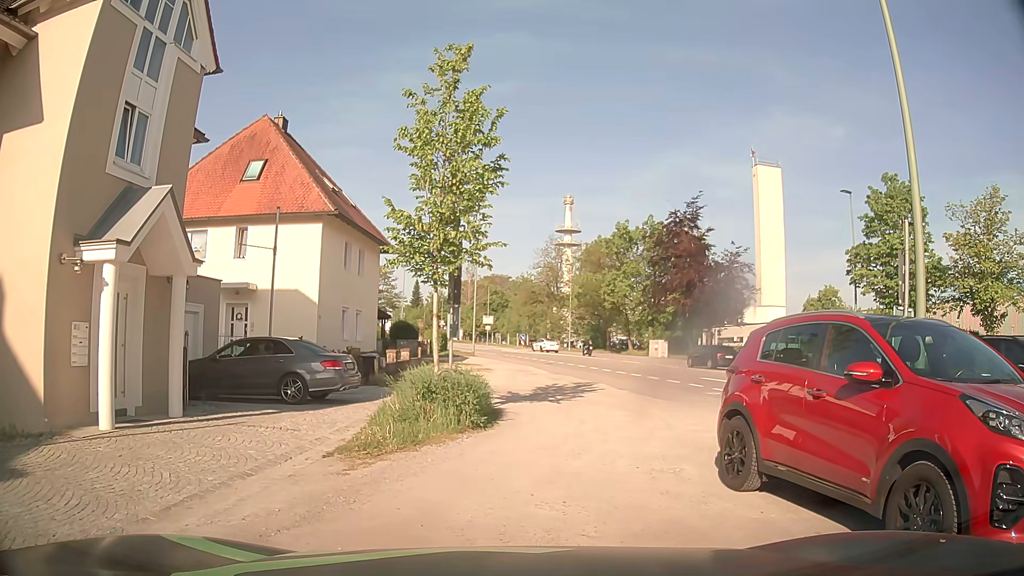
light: Day
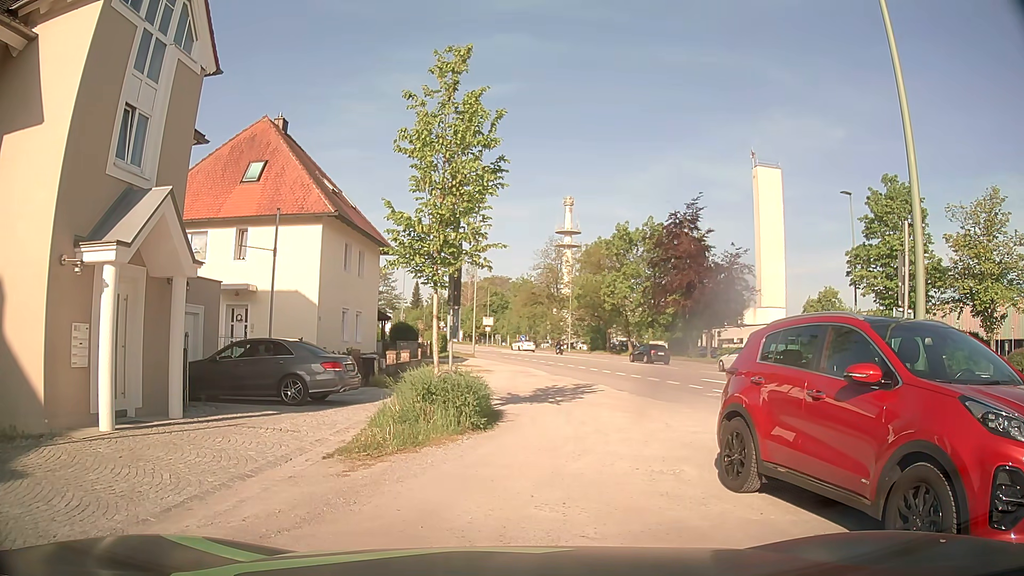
(0.0, +0.1) m; 0°
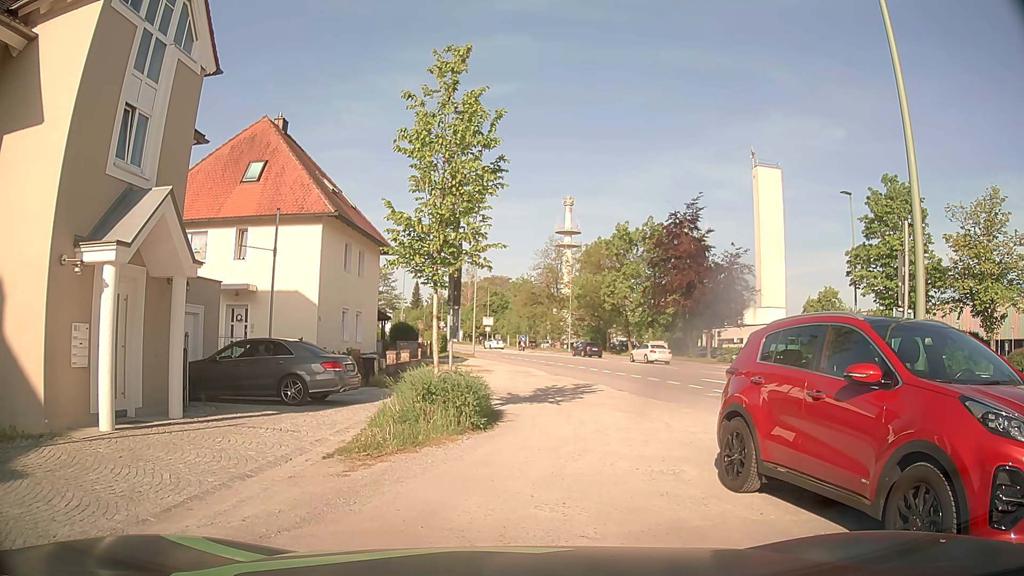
(0.0, 0.0) m; 0°
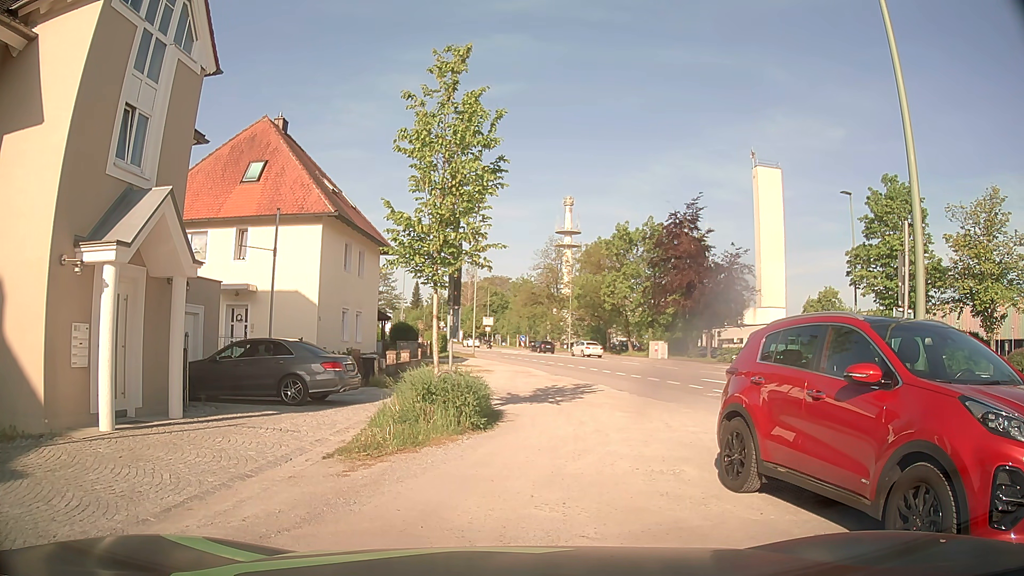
(0.0, 0.0) m; 0°
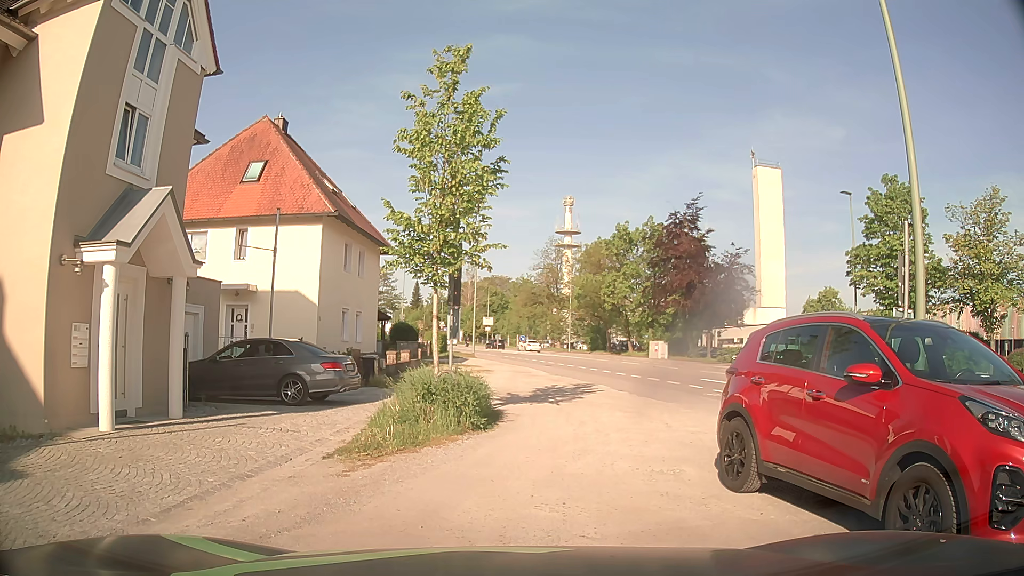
(0.0, 0.0) m; 0°
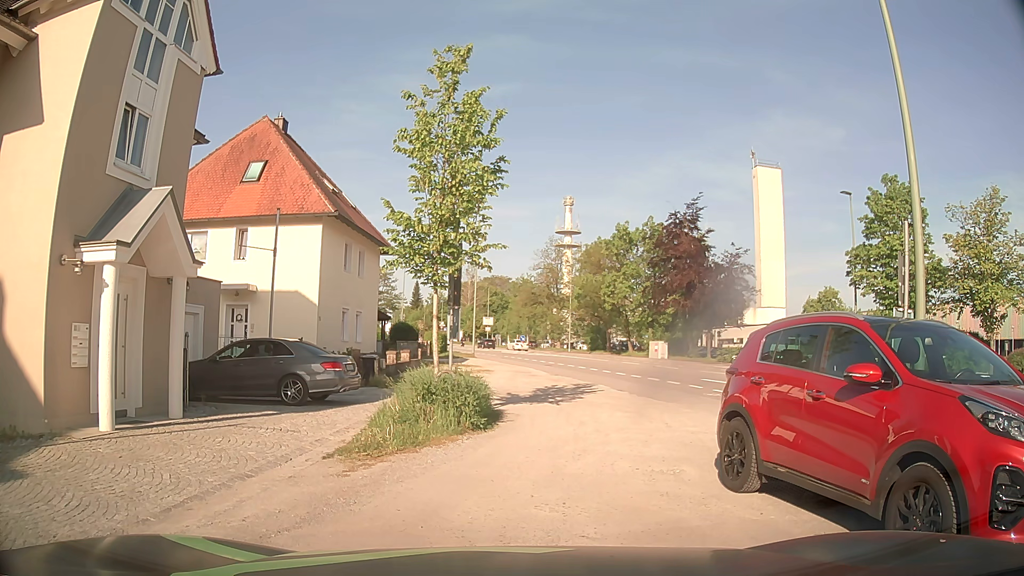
(0.0, 0.0) m; 0°
